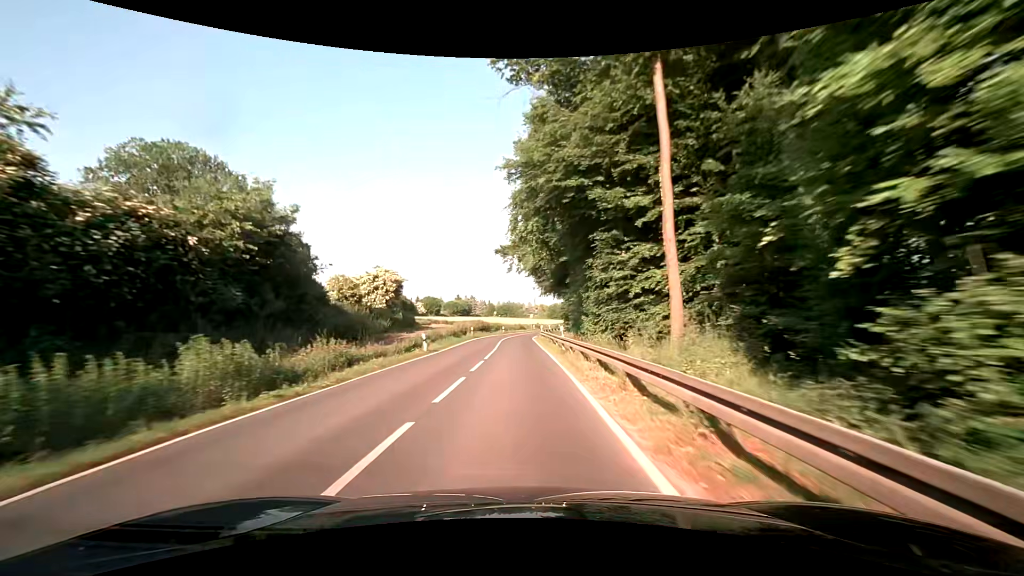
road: secondary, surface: asphalt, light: Day
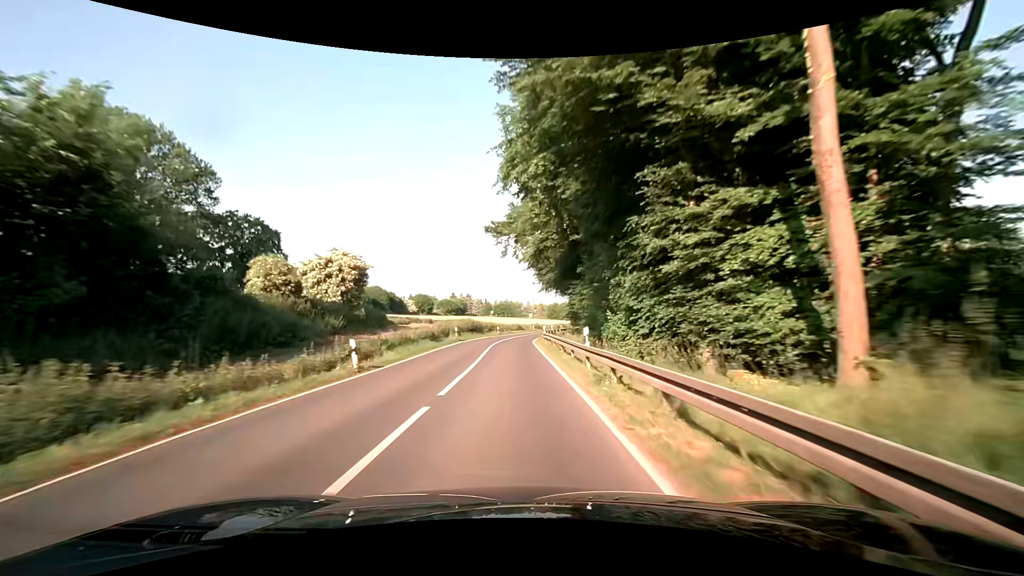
(+0.2, +10.6) m; +1°
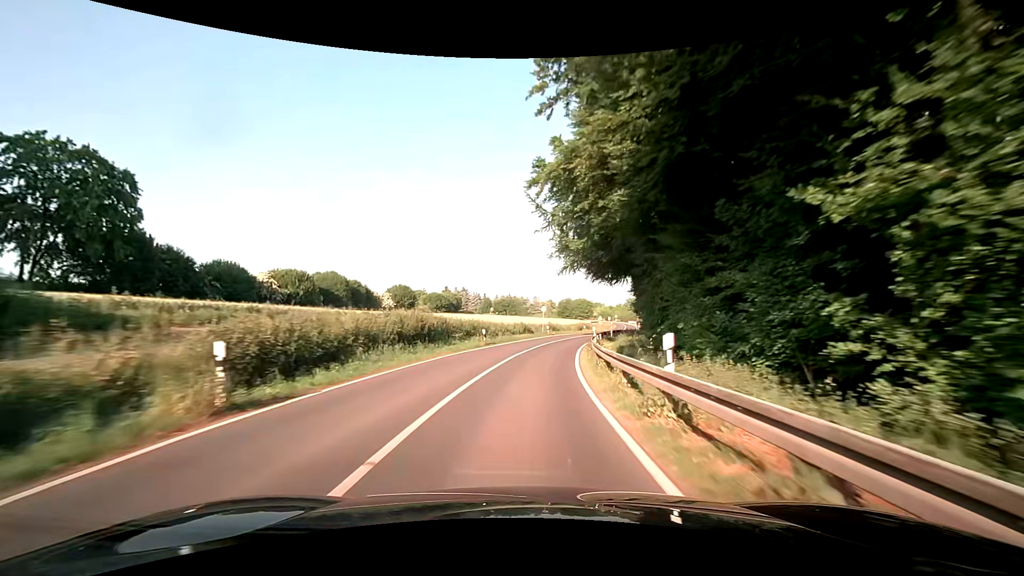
(-0.4, +31.8) m; -2°
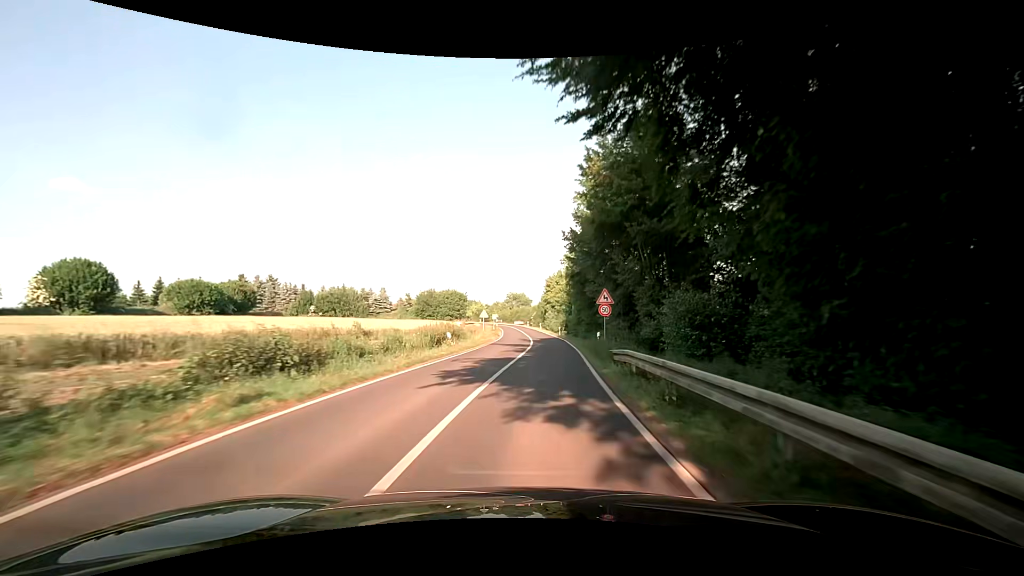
(+6.4, +50.7) m; +16°
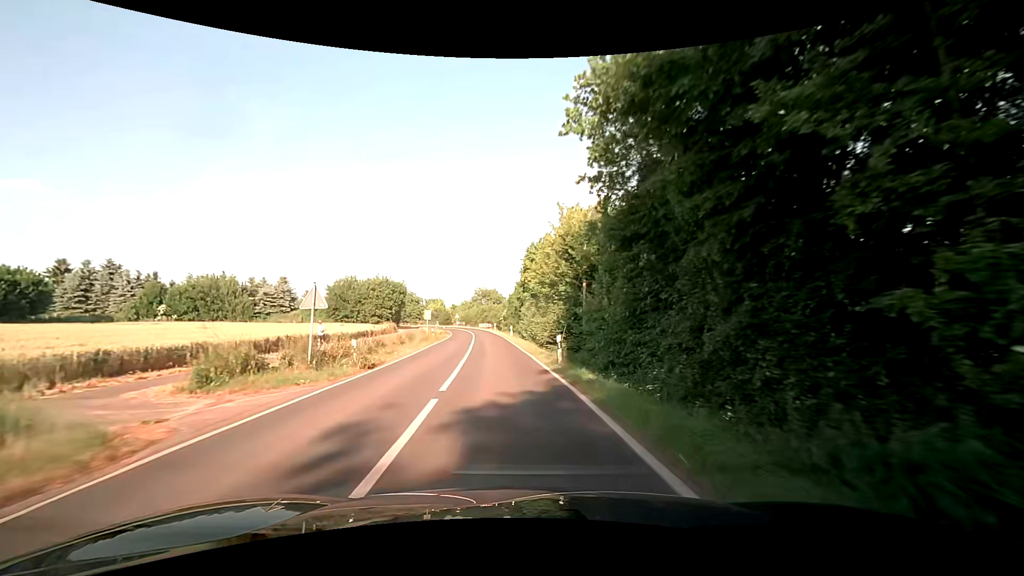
(+1.7, +35.0) m; +3°
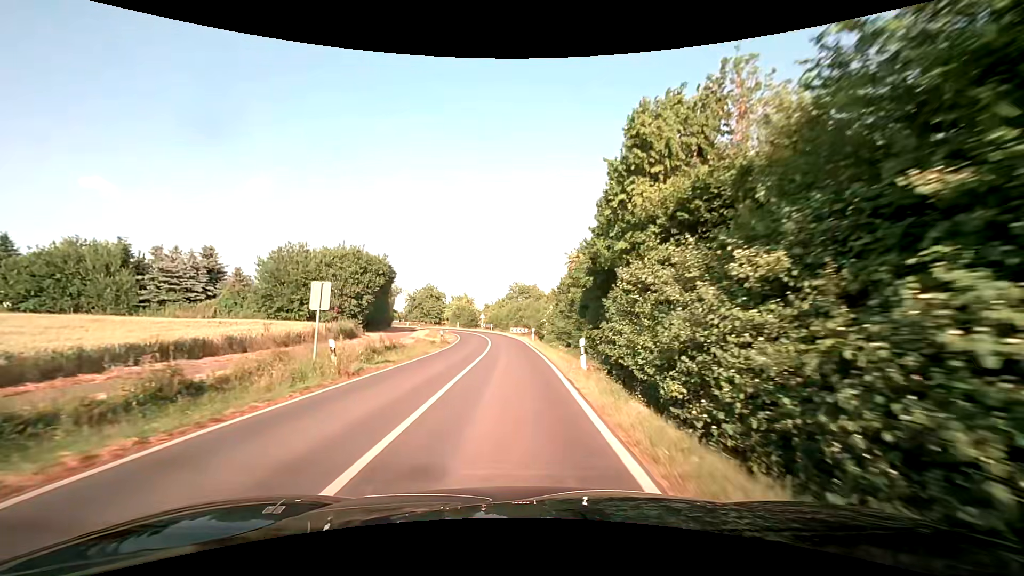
(-1.7, +30.1) m; -5°
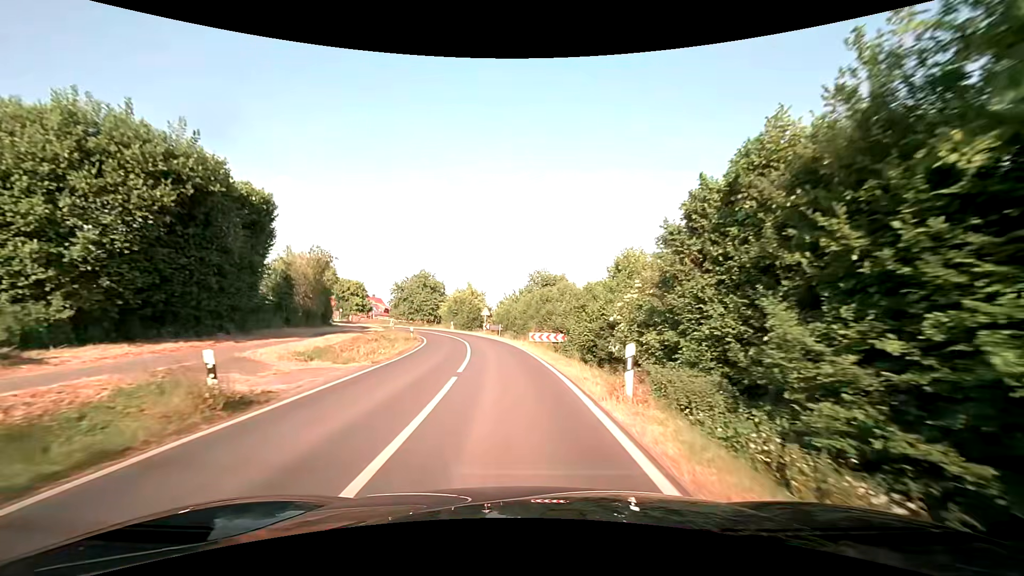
(-0.8, +29.5) m; -2°
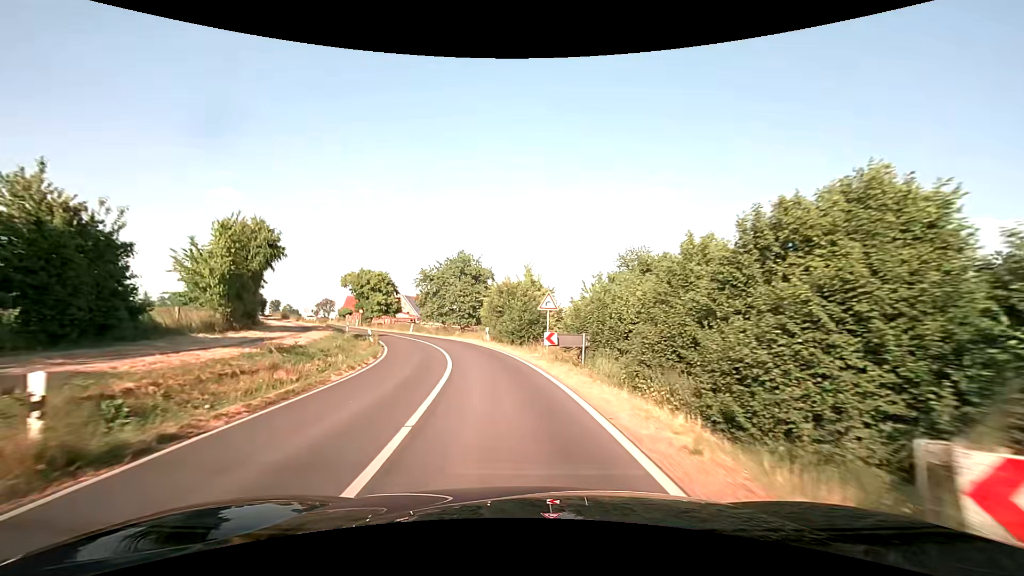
(-1.5, +29.6) m; -8°
(0, +10) (-1, +20) (-3, +30) (-6, +39) (-10, +48) (-15, +57) (-20, +66) (-26, +74) (-31, +83) (-36, +91) m
